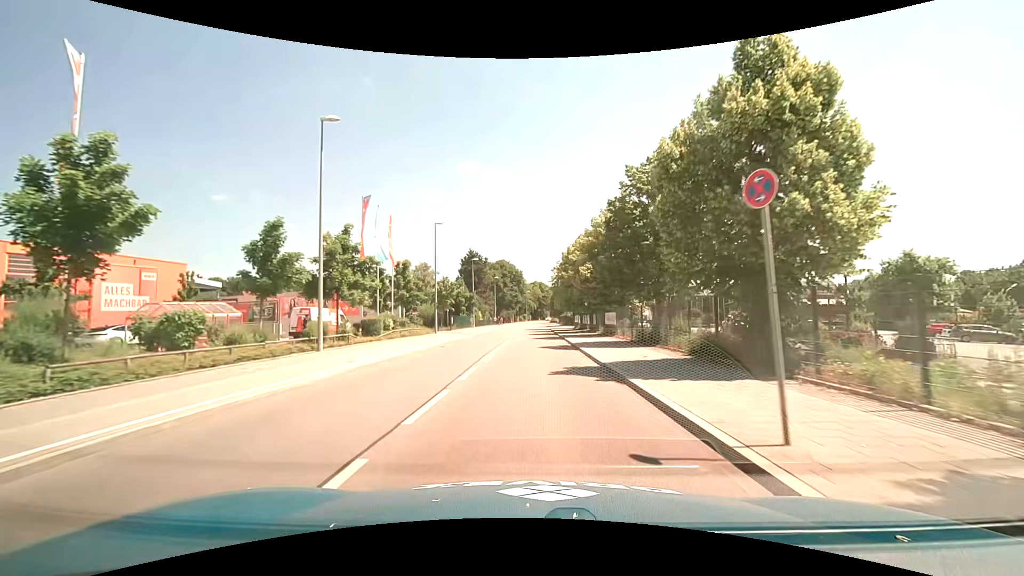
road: tertiary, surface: asphalt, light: Day
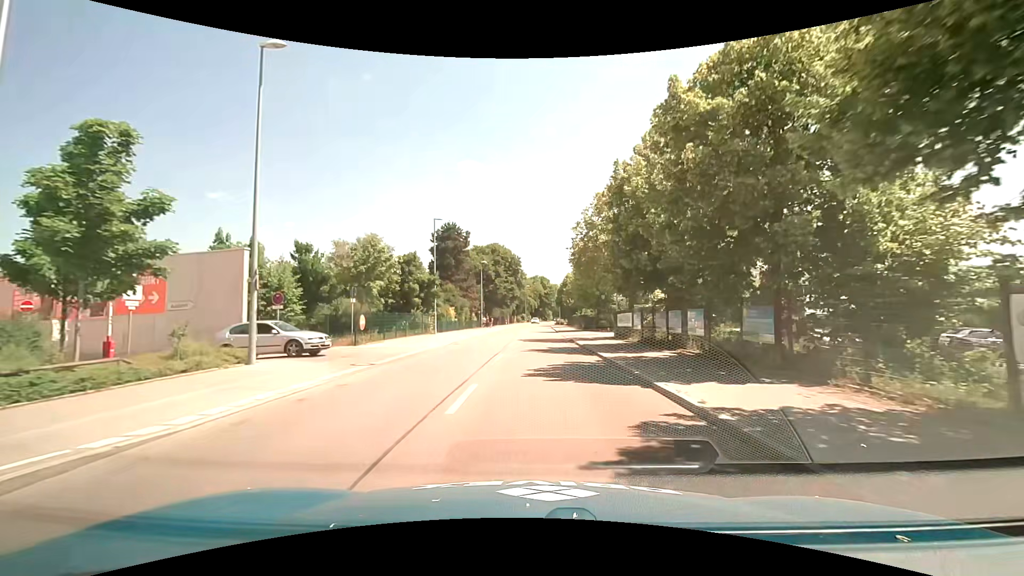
(-0.1, +30.7) m; +1°
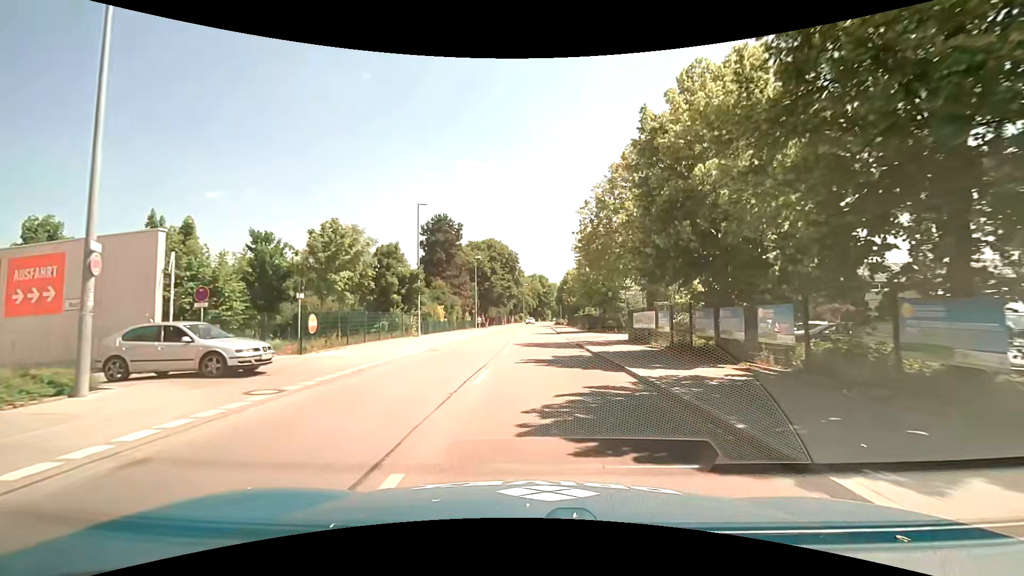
(0.0, +5.7) m; -1°
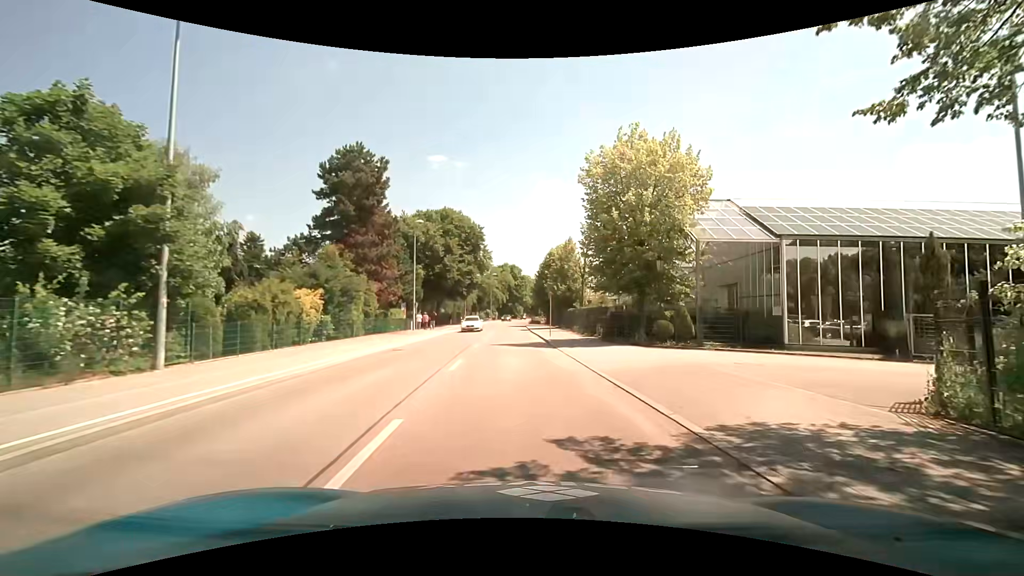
(+0.4, +24.4) m; +4°
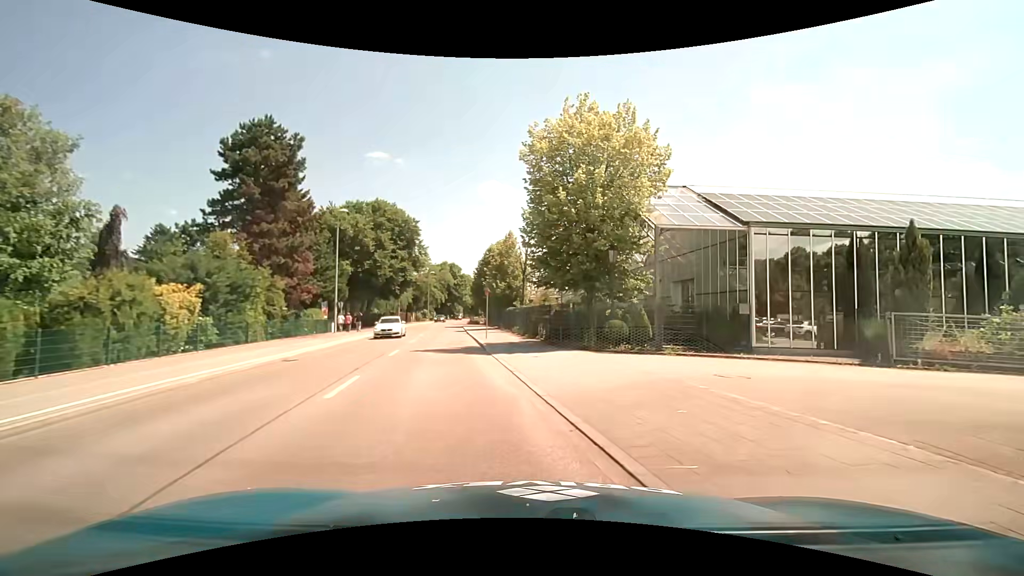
(+0.2, +3.8) m; +6°
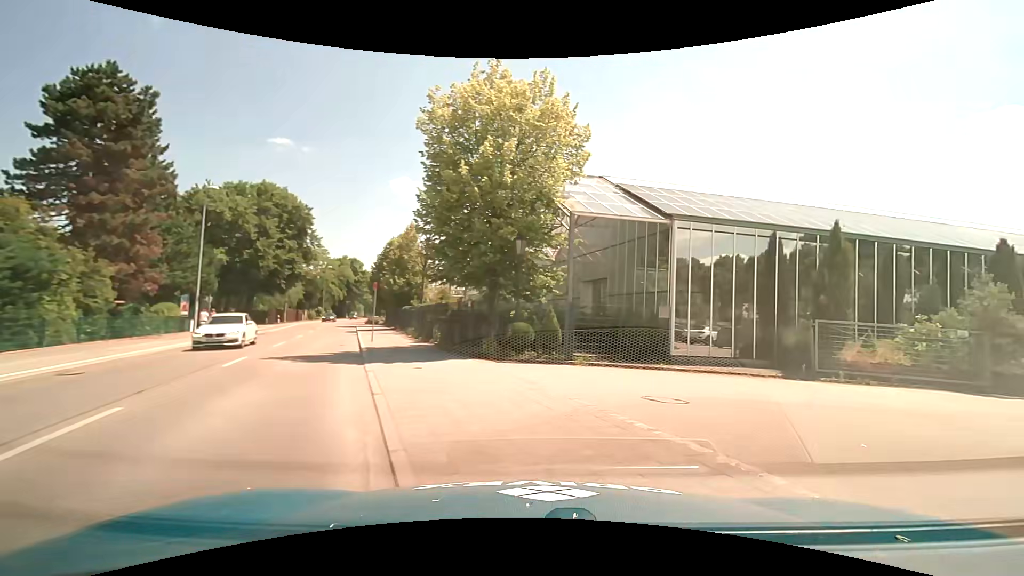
(+0.3, +3.3) m; +11°
